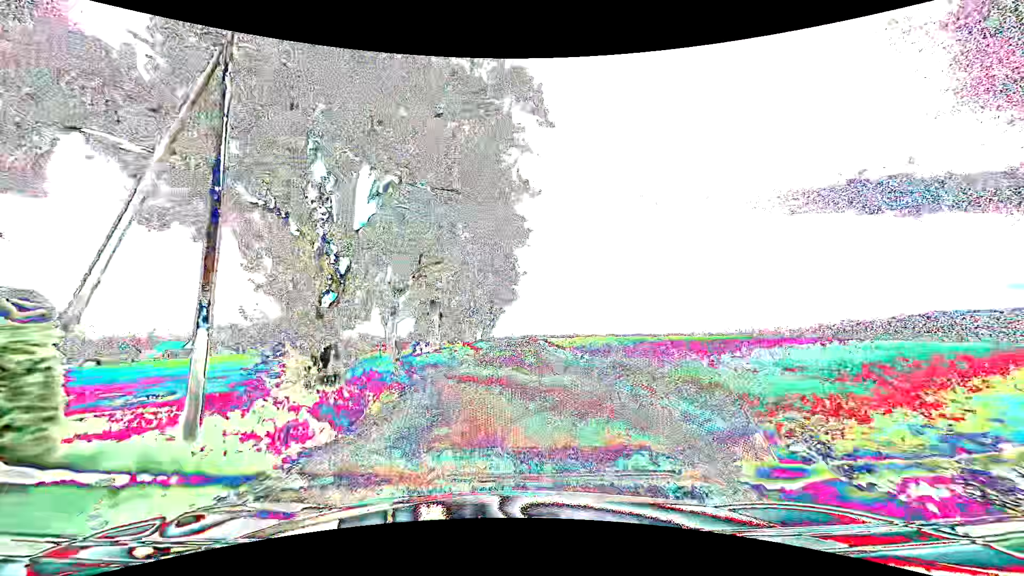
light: Day
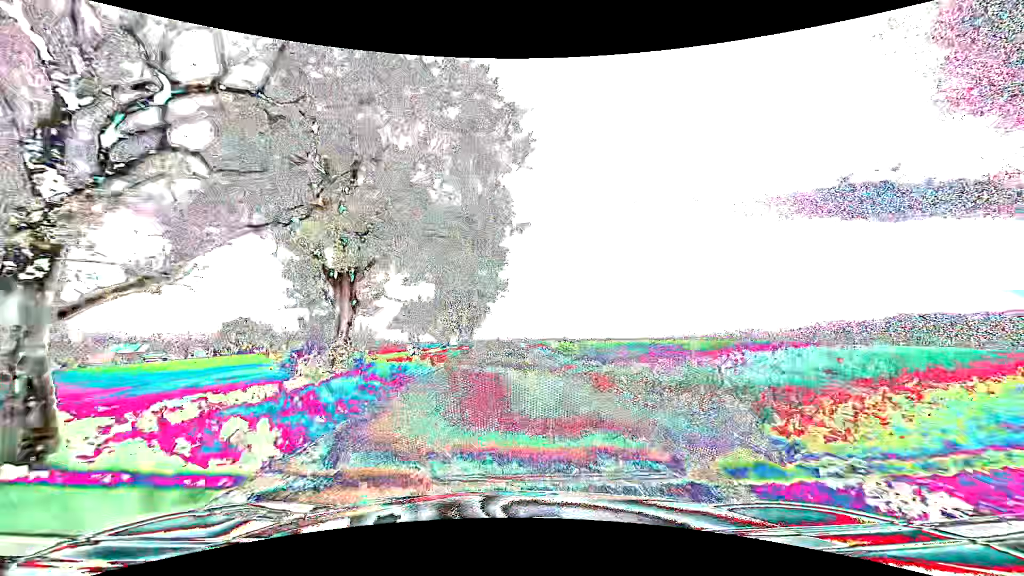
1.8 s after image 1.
(+0.2, +15.5) m; +2°
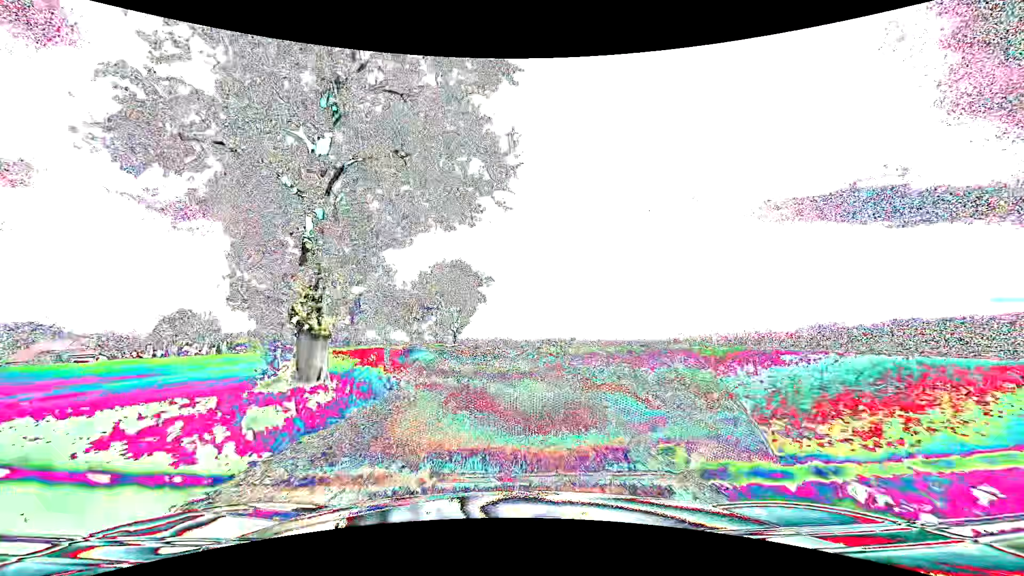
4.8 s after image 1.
(-0.2, +30.5) m; -1°
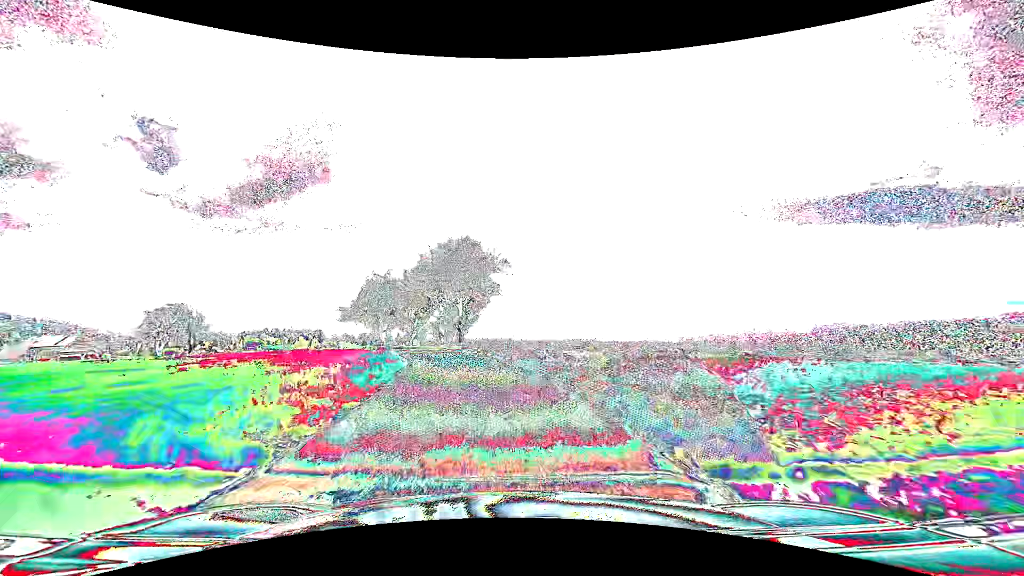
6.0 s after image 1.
(-0.2, +13.8) m; -2°
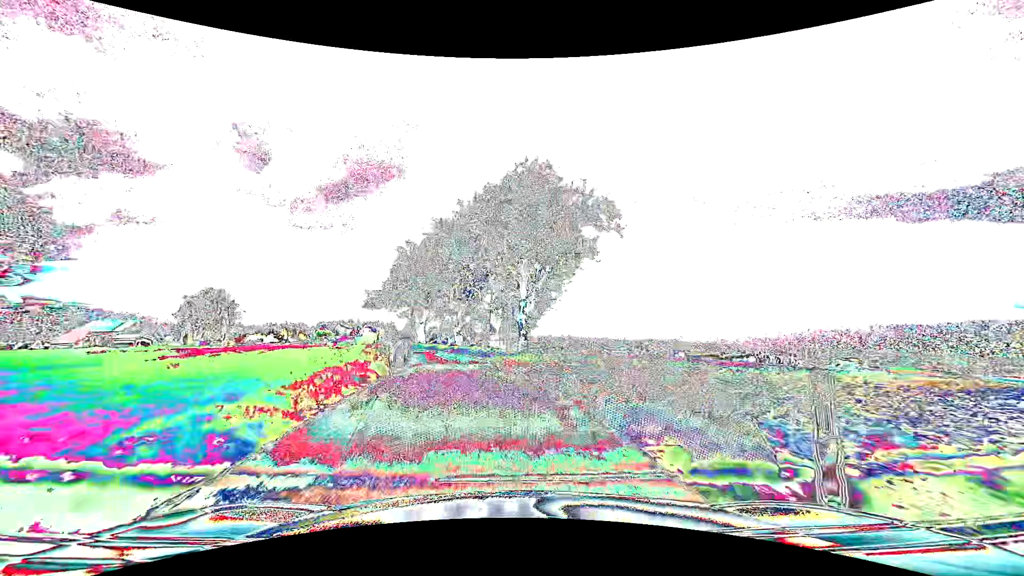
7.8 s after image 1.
(-1.5, +21.3) m; -8°
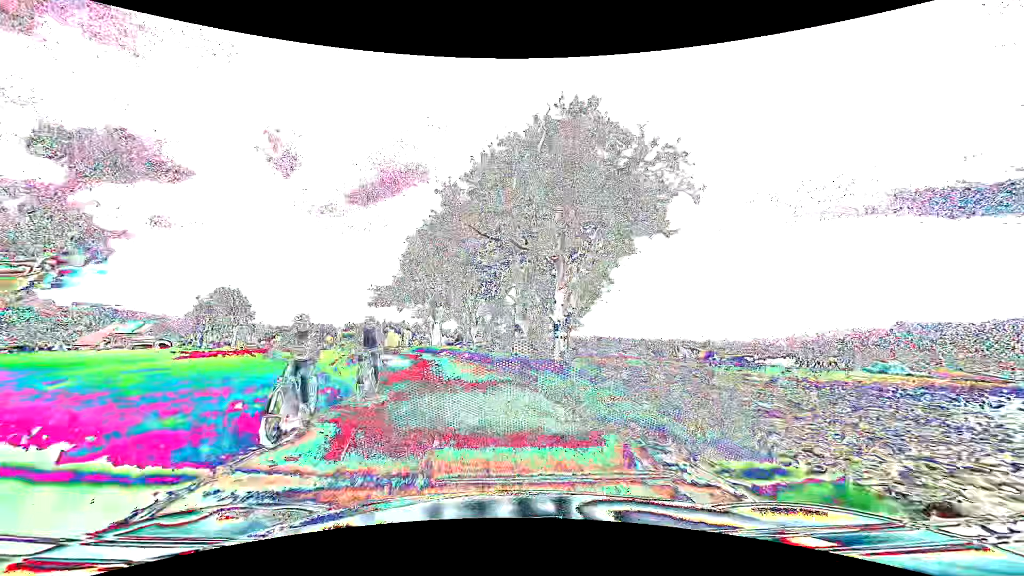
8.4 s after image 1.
(-0.2, +7.3) m; -3°
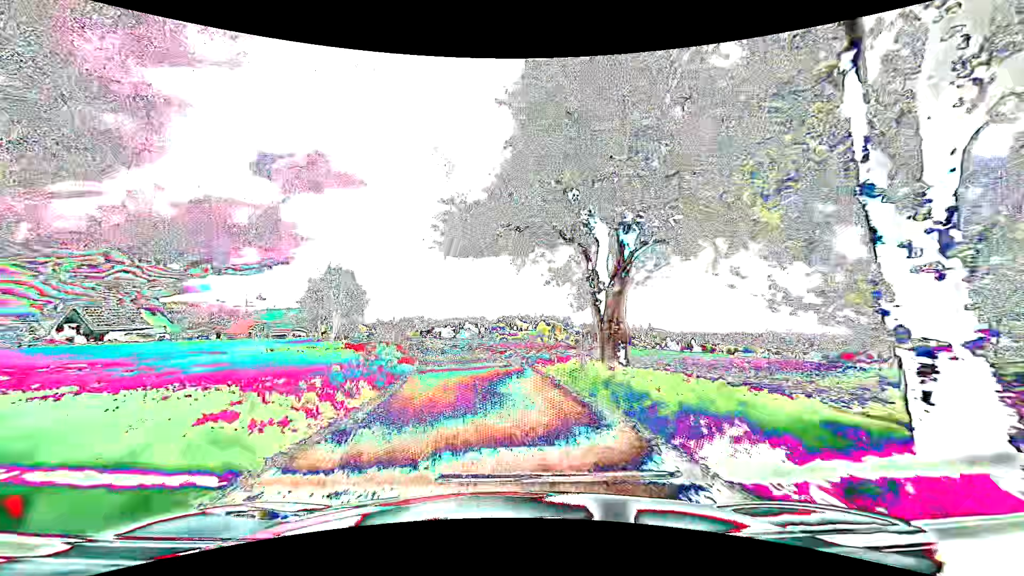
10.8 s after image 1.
(-4.5, +29.3) m; -18°
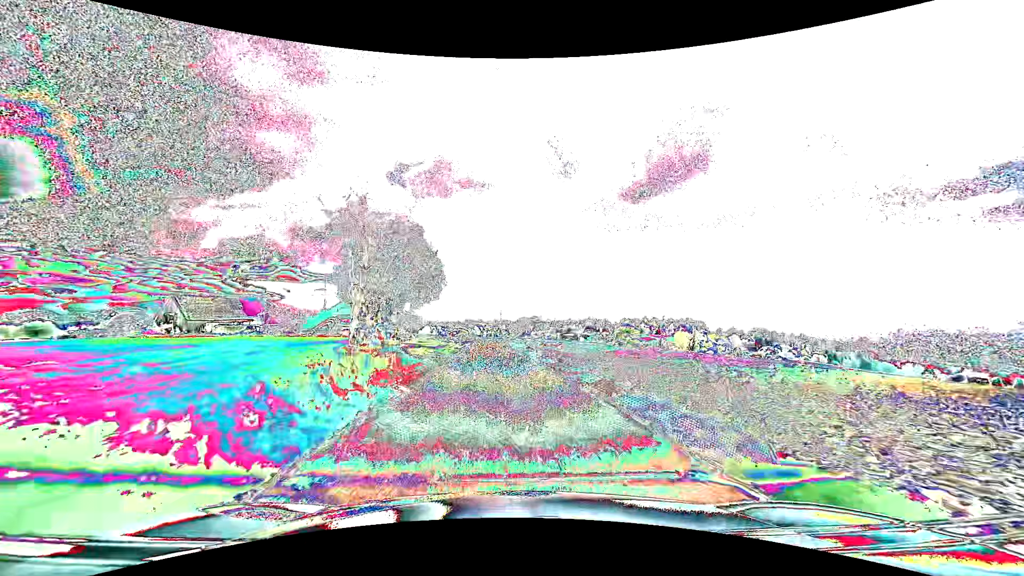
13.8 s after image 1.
(-4.8, +37.8) m; -13°
